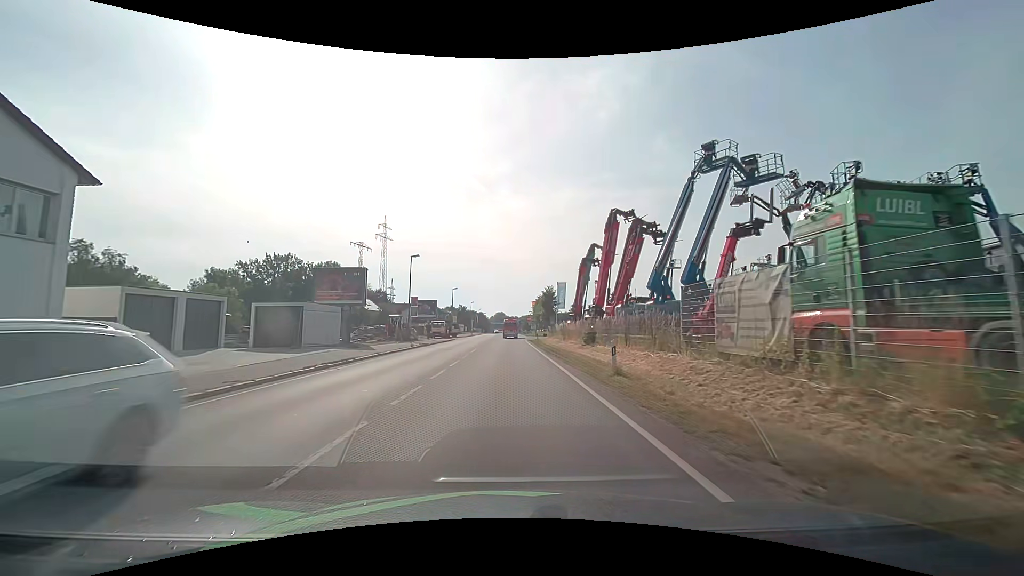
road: primary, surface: asphalt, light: Day
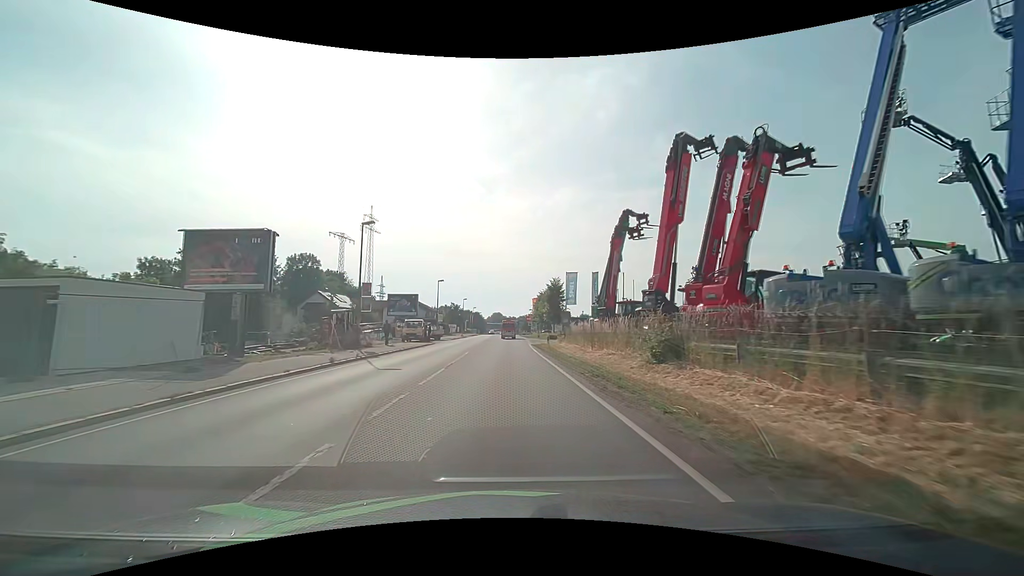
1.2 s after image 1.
(0.0, +14.9) m; 0°
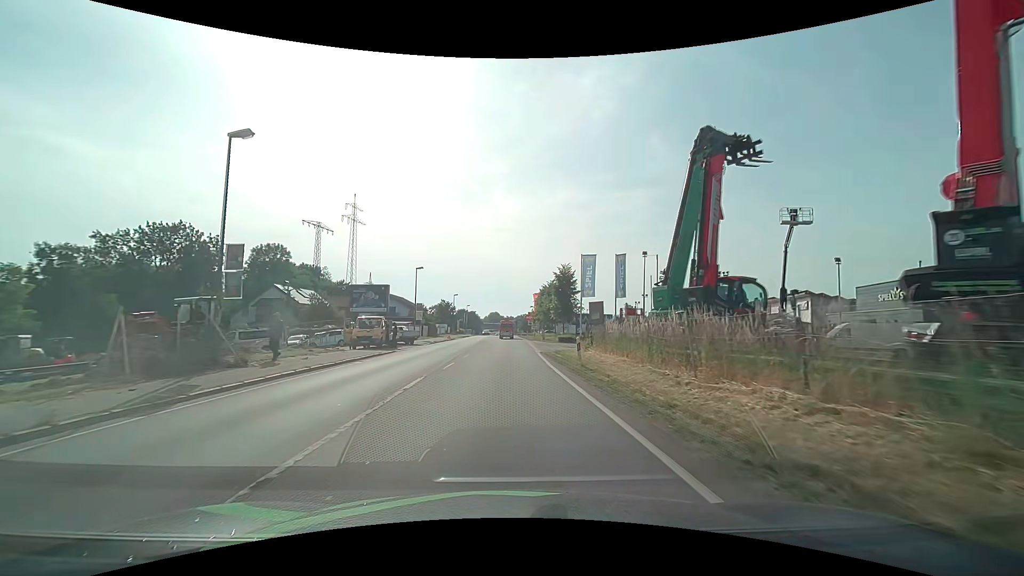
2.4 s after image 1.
(0.0, +14.8) m; 0°
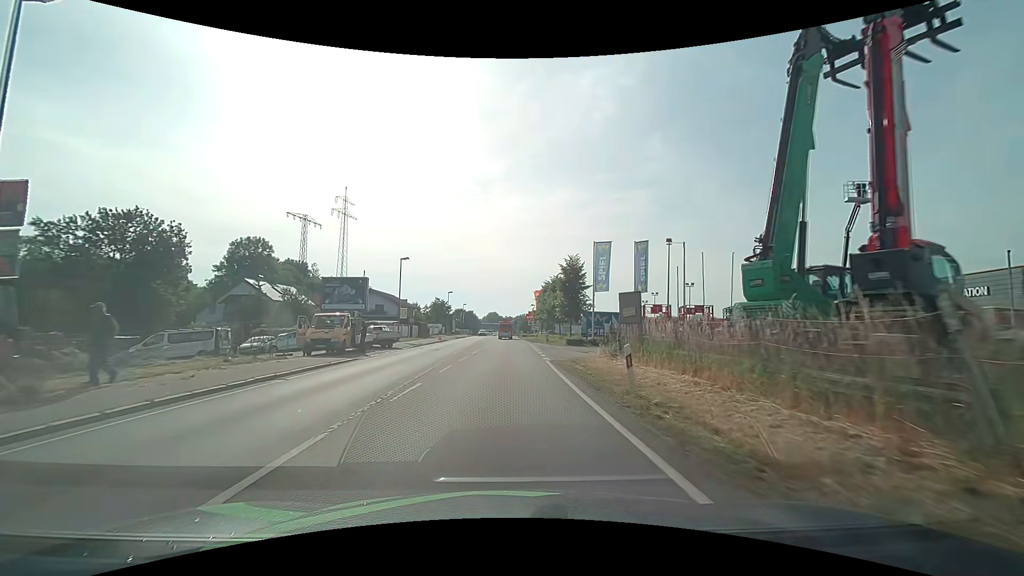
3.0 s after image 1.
(+0.1, +7.4) m; 0°
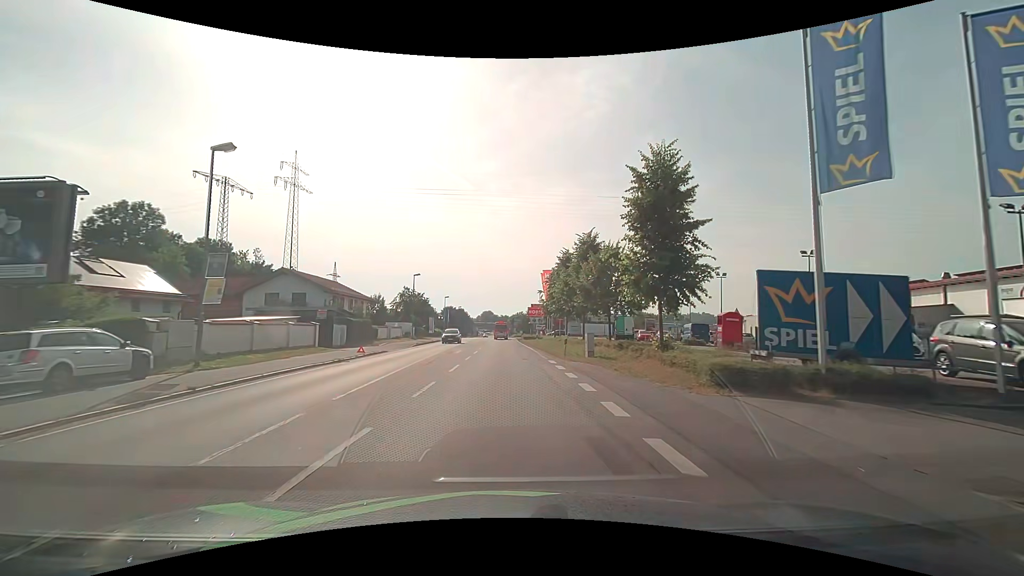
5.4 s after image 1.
(+0.6, +29.5) m; +1°
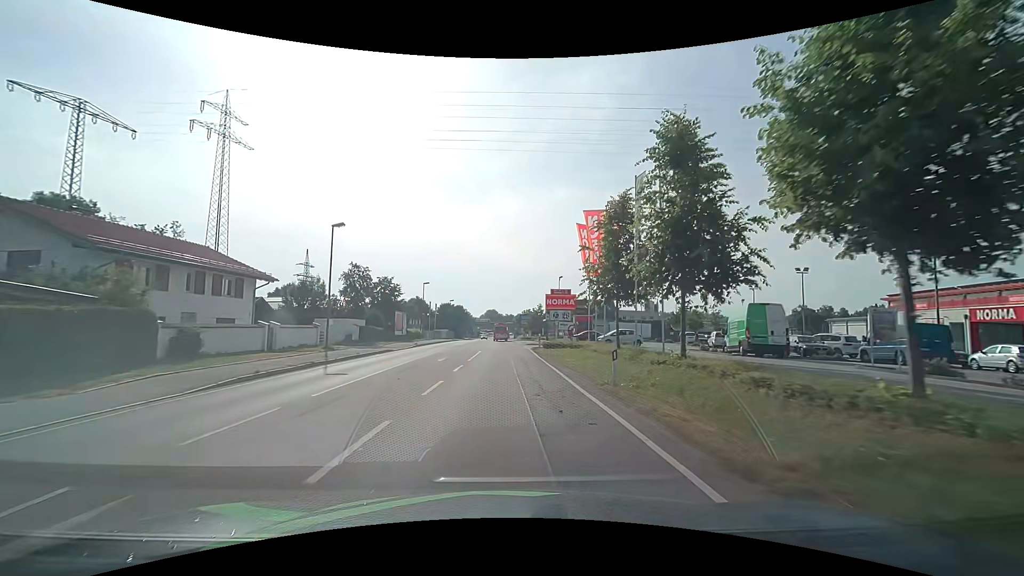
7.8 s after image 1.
(0.0, +29.4) m; -1°
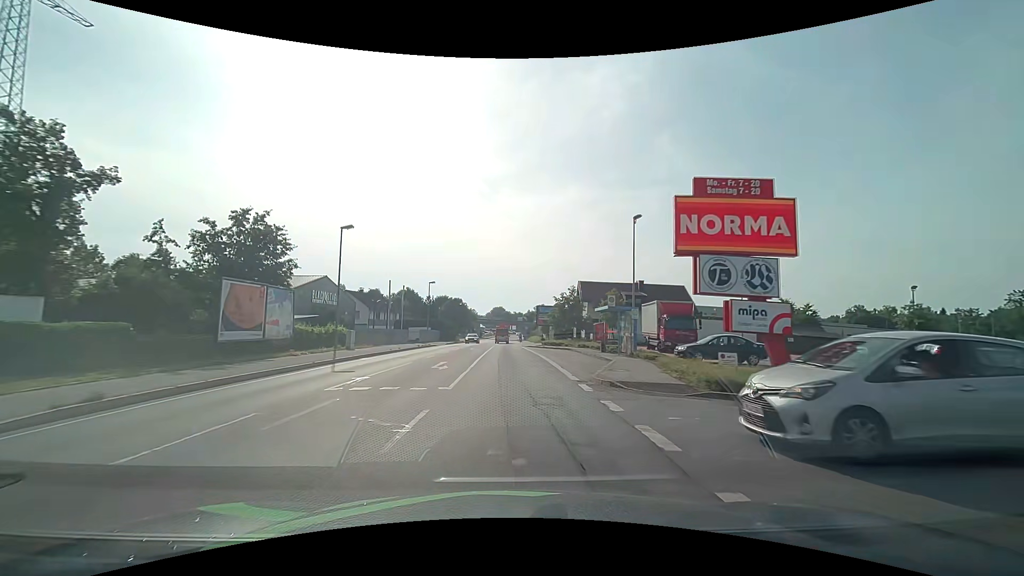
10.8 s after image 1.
(-0.3, +36.7) m; -1°
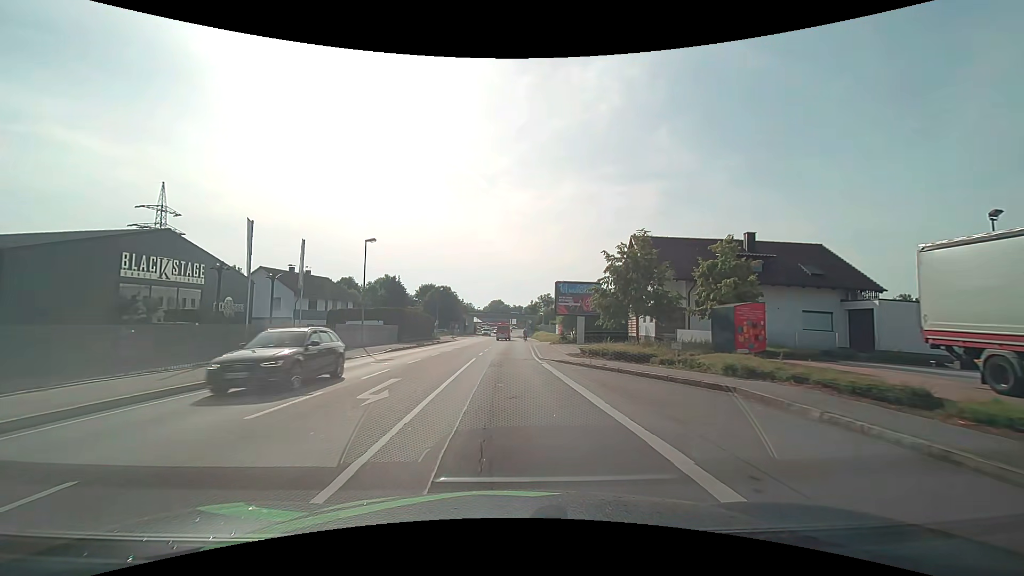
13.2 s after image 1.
(+0.1, +29.2) m; 0°
(0, +10) (0, +20) (0, +30) (0, +40) (0, +50) (0, +60) (+1, +70) (+1, +80) (+1, +90) (+1, +100) m
